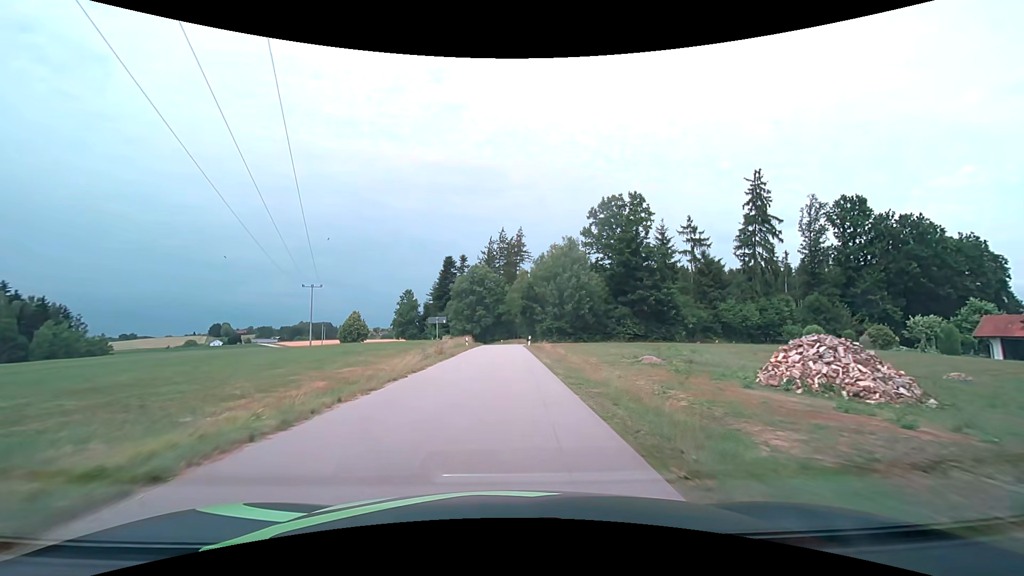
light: Day
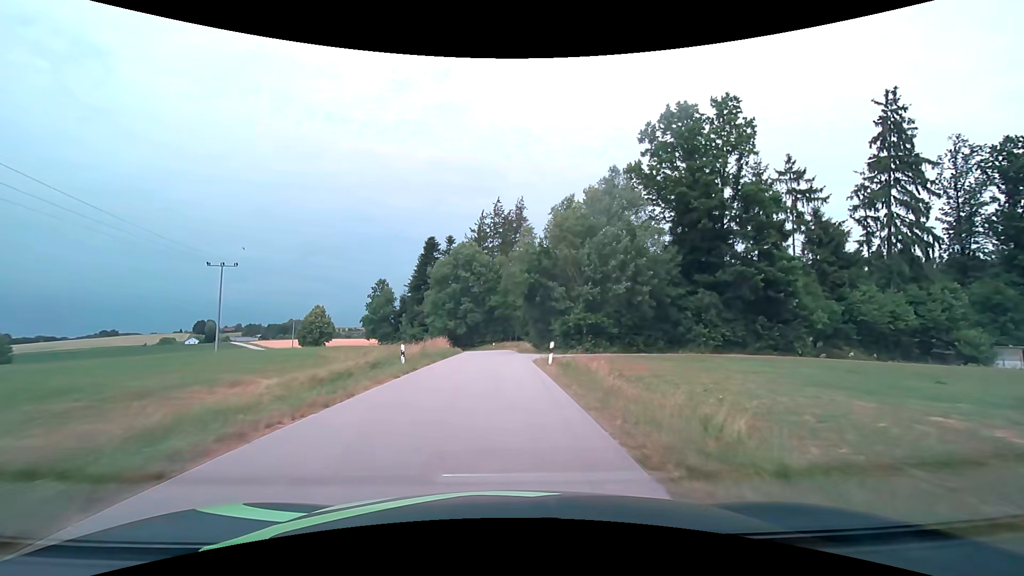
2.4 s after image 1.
(+0.2, +27.3) m; +1°
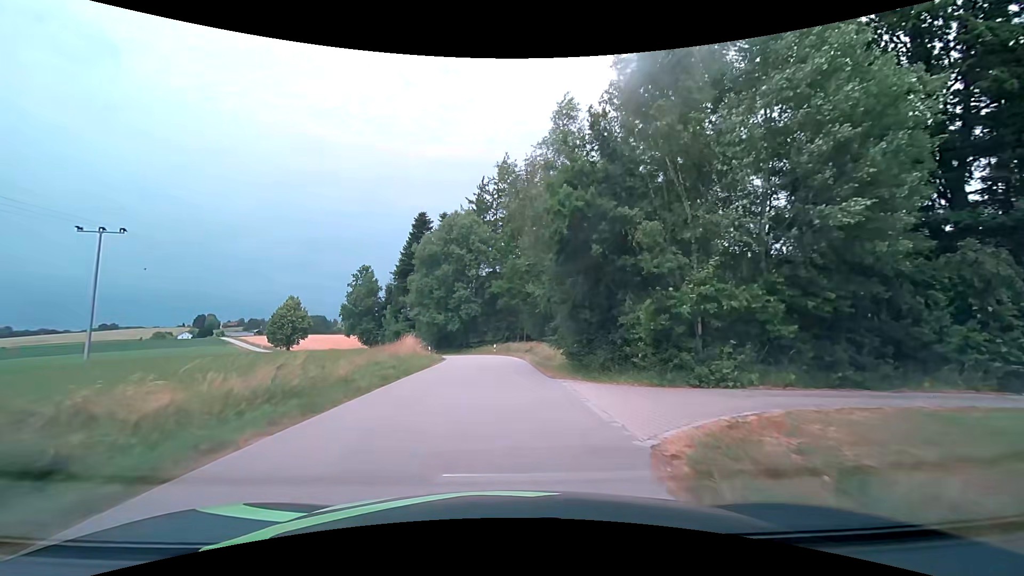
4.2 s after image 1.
(-0.1, +20.1) m; -1°
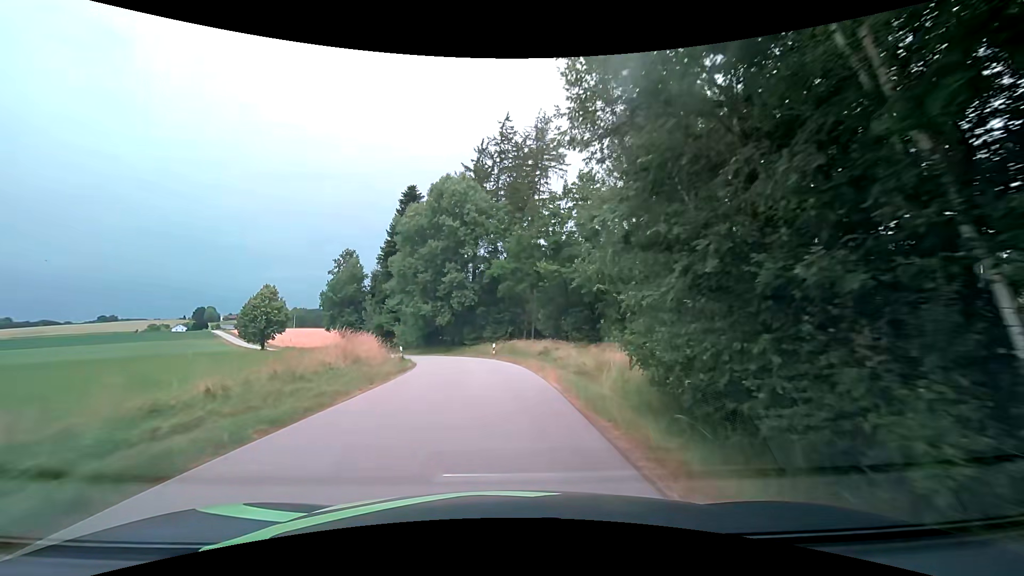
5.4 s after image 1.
(0.0, +13.5) m; 0°
(0, +10) (-1, +20) (-2, +30) (-5, +40) (-8, +49) (-12, +58) (-17, +67) (-23, +75) (-28, +83) (-34, +92) m
